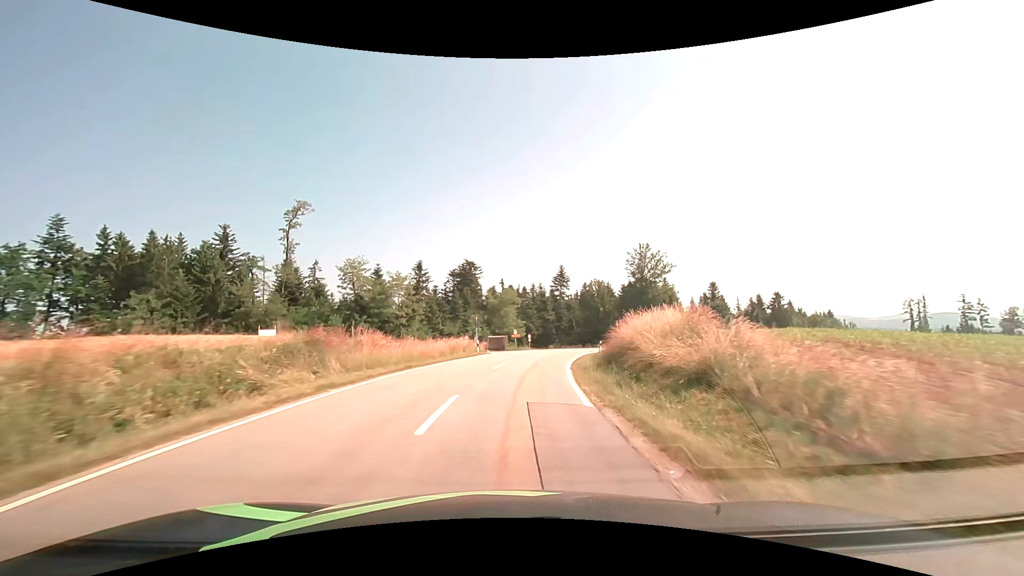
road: tertiary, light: Day
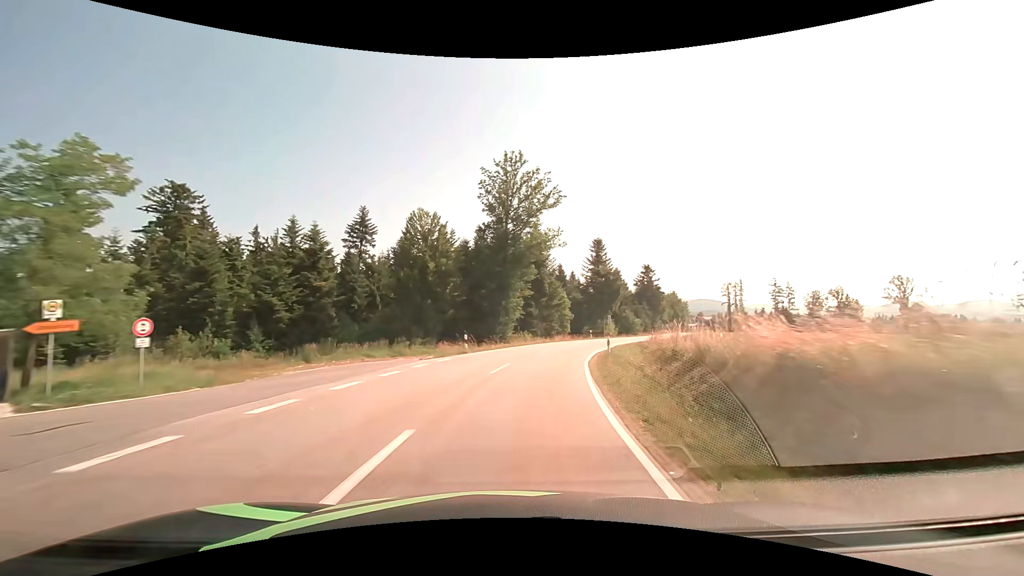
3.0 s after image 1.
(+8.2, +52.3) m; +20°
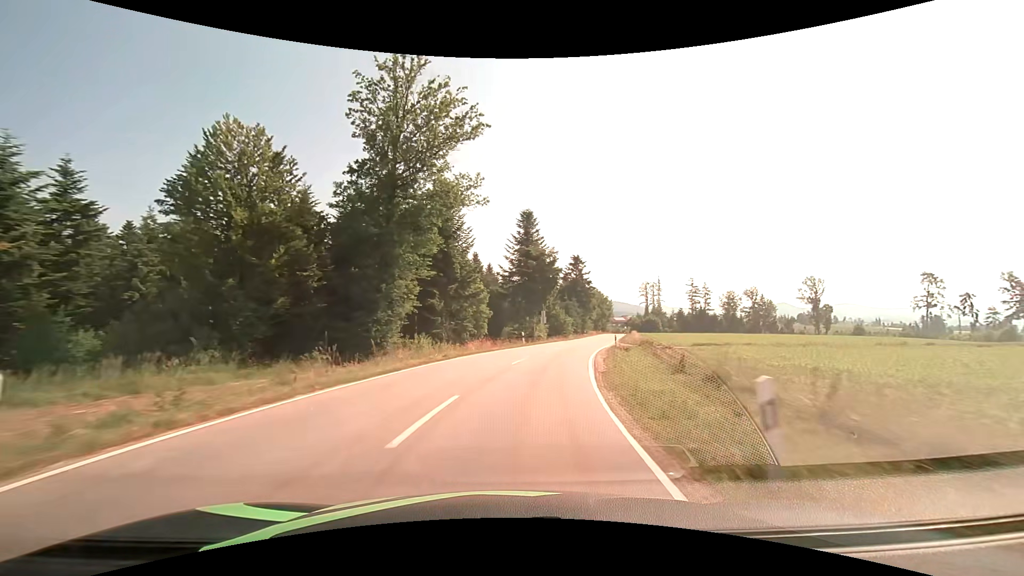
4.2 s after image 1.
(+1.8, +21.5) m; +10°
(0, +10) (+2, +20) (+4, +30) (+6, +39) (+9, +49) (+11, +59) (+14, +68) (+16, +78) (+19, +88) (+21, +97) m
